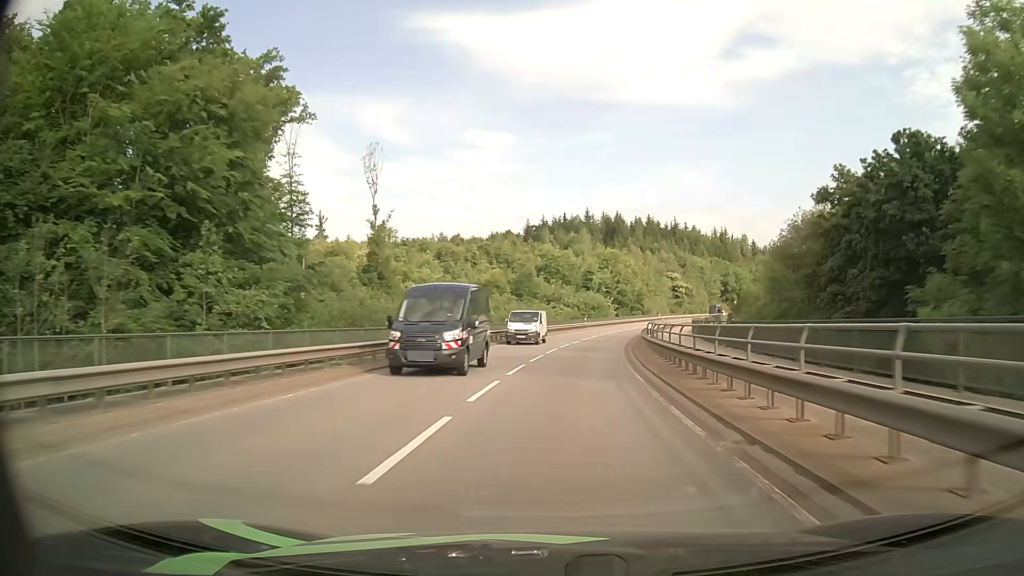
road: secondary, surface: asphalt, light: Day
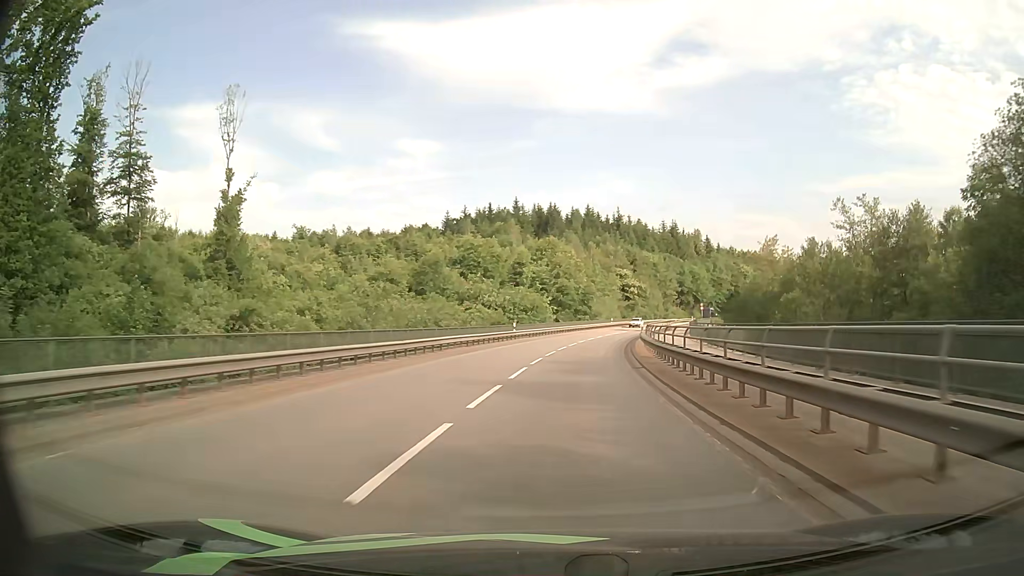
(+1.5, +30.6) m; +6°
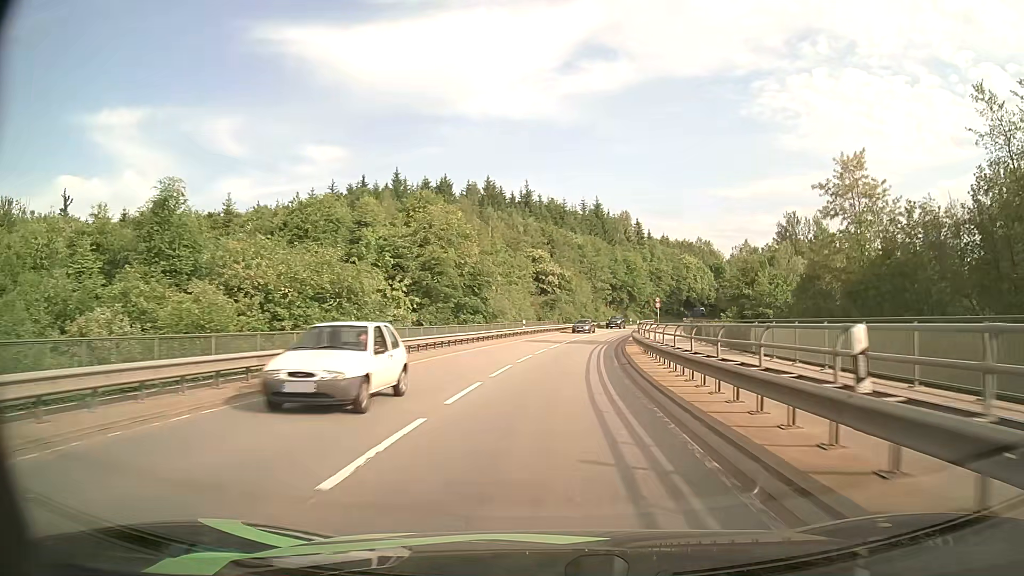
(+3.0, +41.5) m; +8°
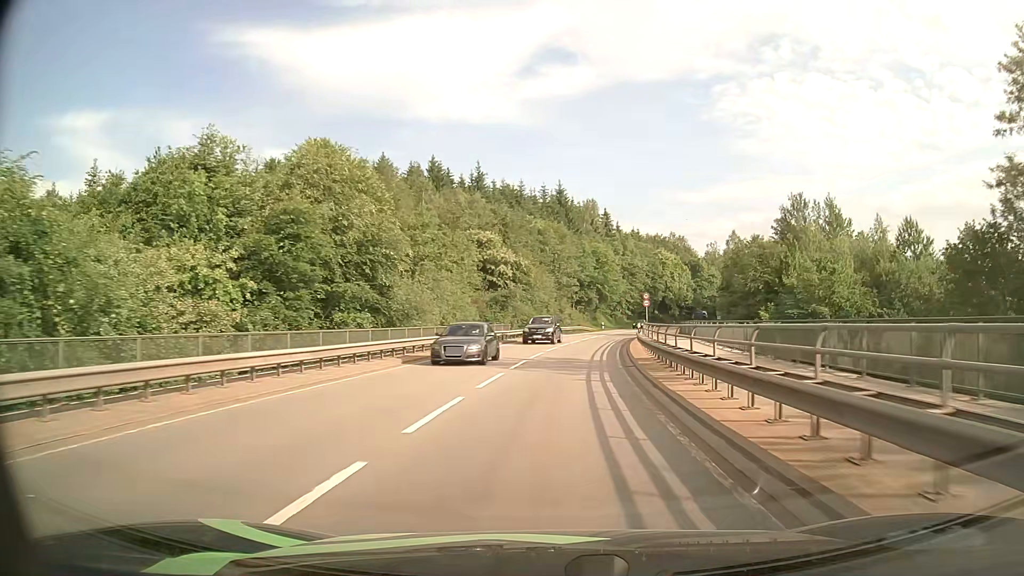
(+0.6, +21.0) m; +3°
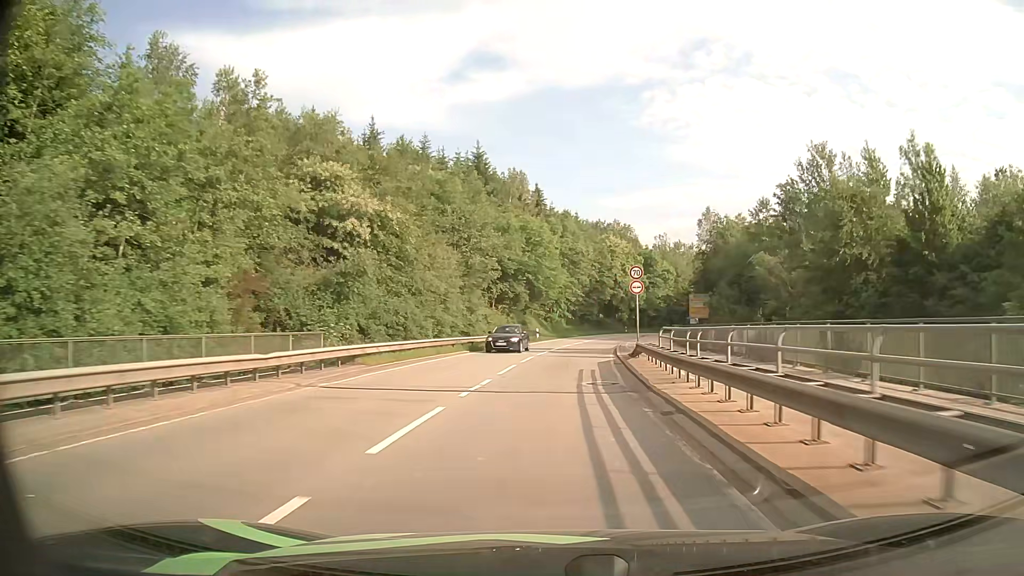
(+1.7, +31.1) m; +6°
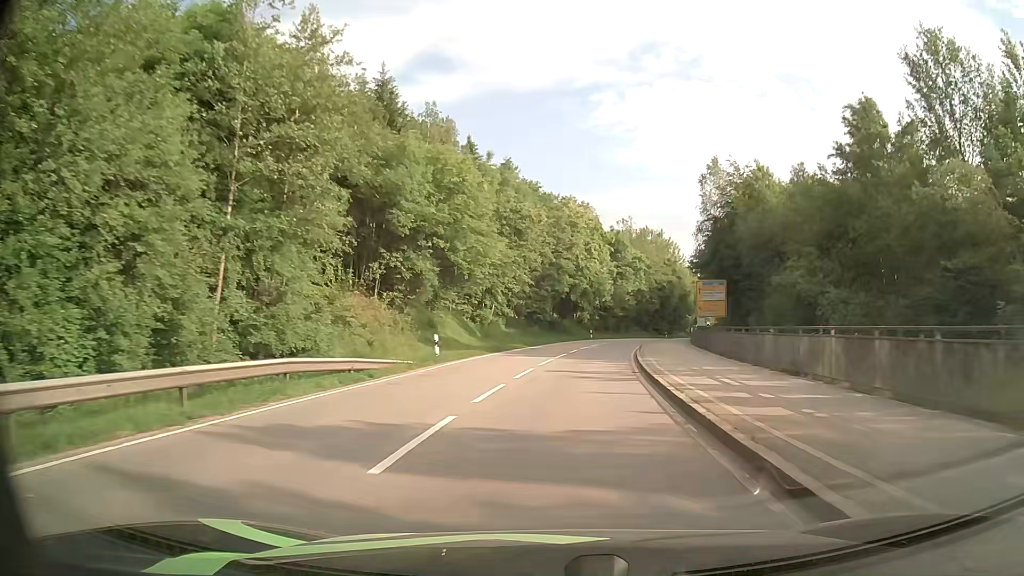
(+1.2, +30.7) m; +4°
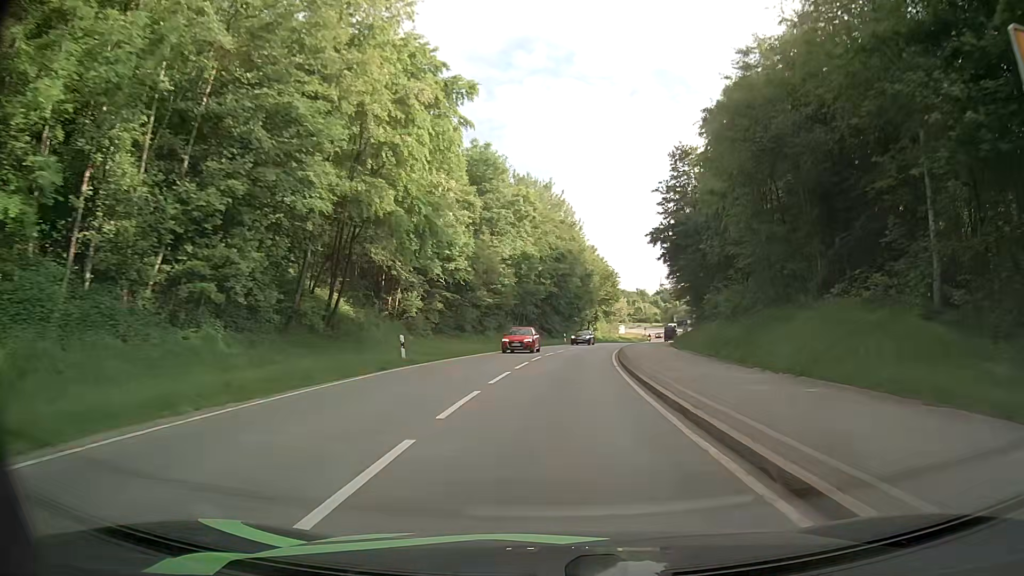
(+5.0, +50.0) m; +11°
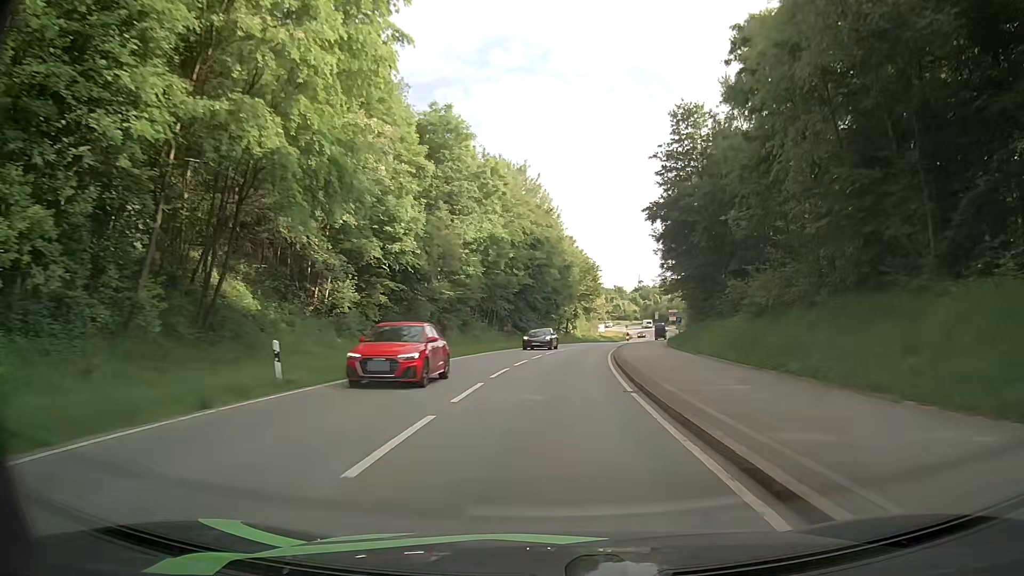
(+0.2, +9.8) m; +2°
(0, +10) (+1, +20) (+1, +30) (+2, +40) (+4, +50) (+5, +60) (+7, +70) (+9, +79) (+11, +89) (+14, +99) m
